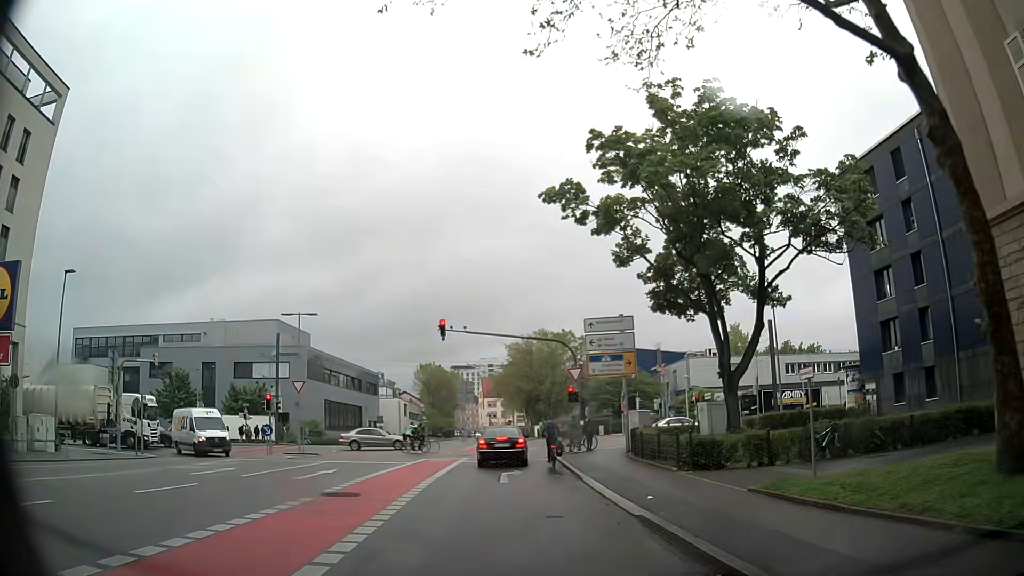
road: secondary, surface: asphalt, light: Day
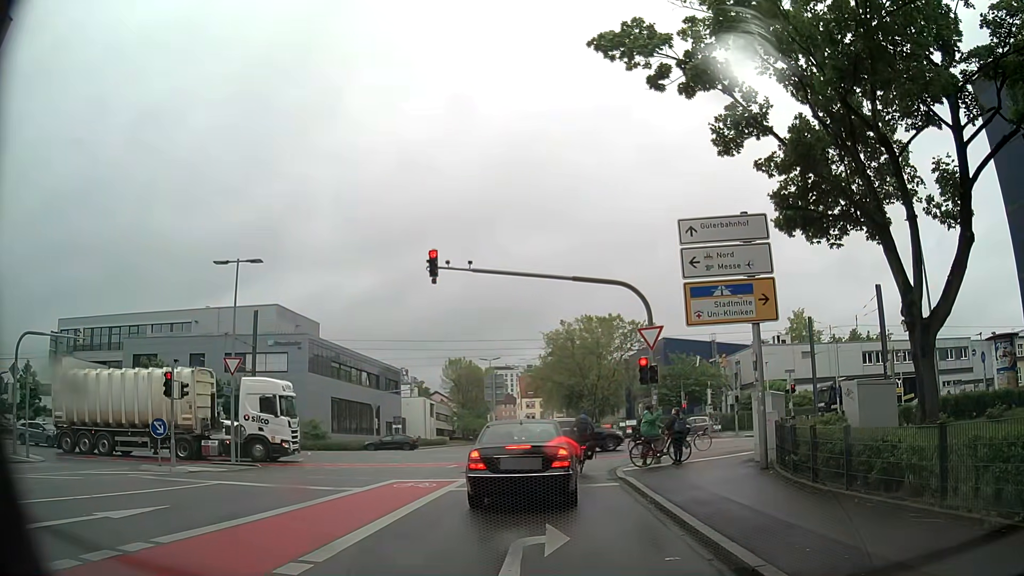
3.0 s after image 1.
(-0.7, +12.3) m; -6°
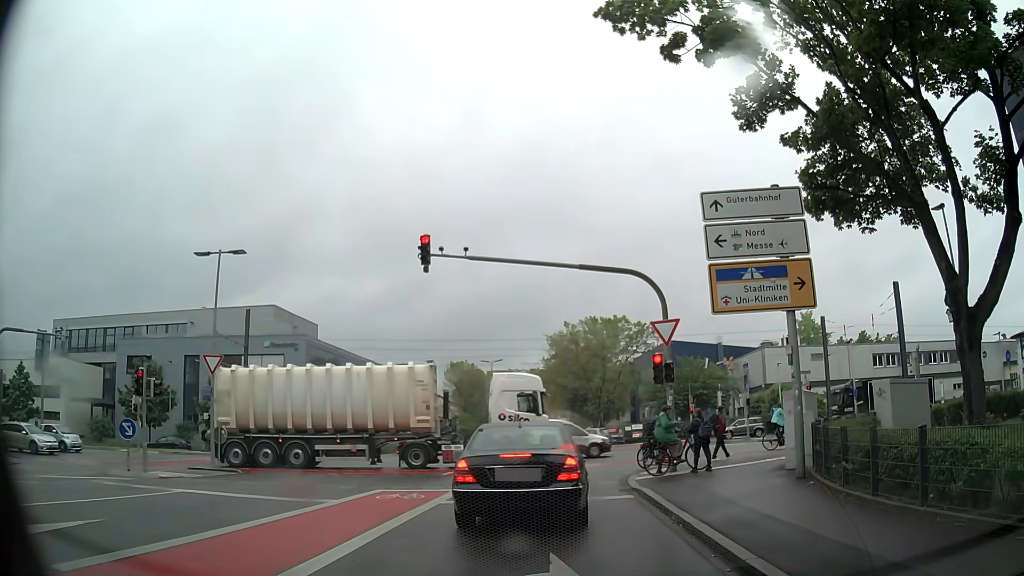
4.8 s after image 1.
(-0.1, +1.9) m; -2°
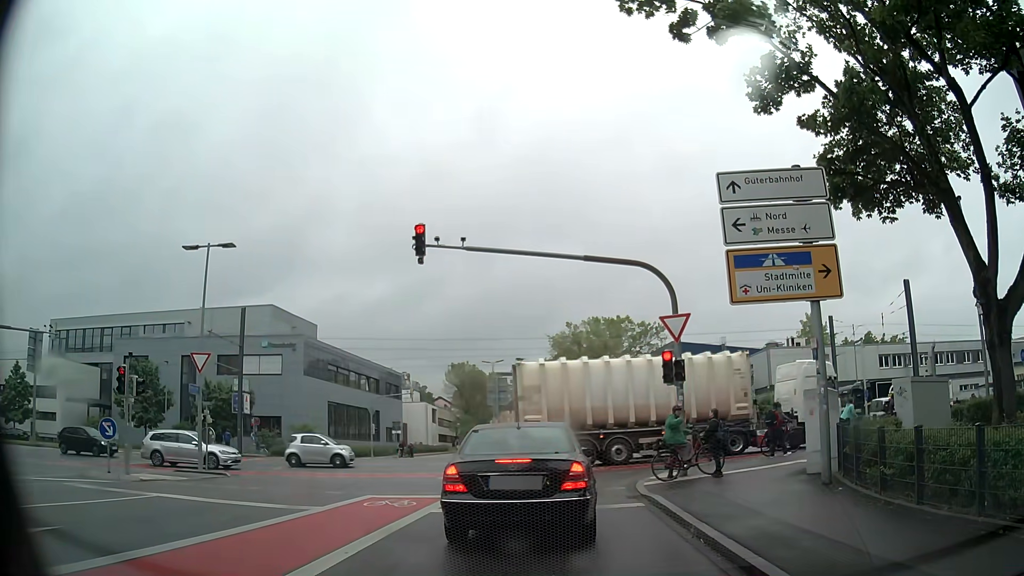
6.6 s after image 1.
(0.0, +1.1) m; 0°
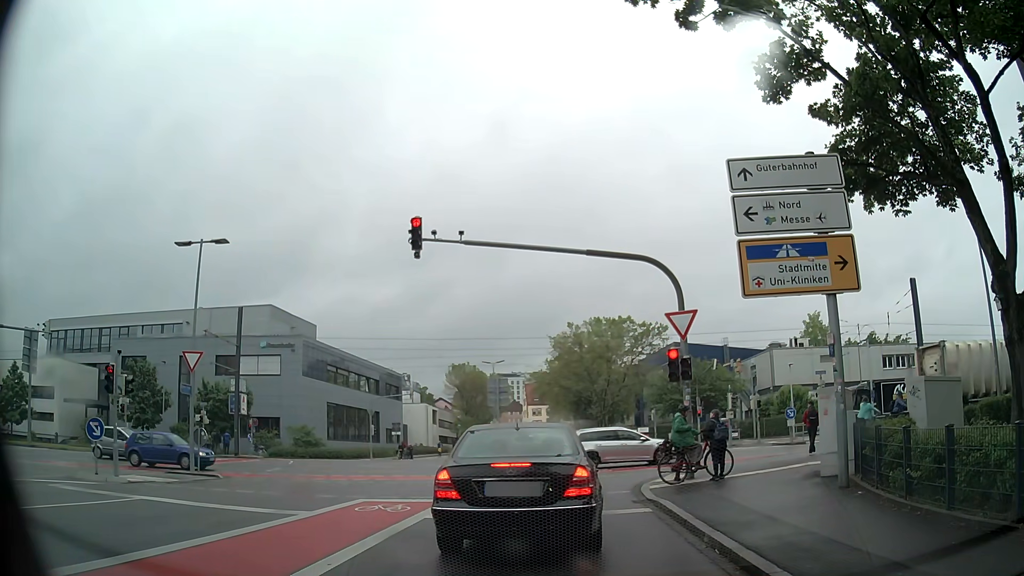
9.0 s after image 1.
(0.0, +0.7) m; 0°
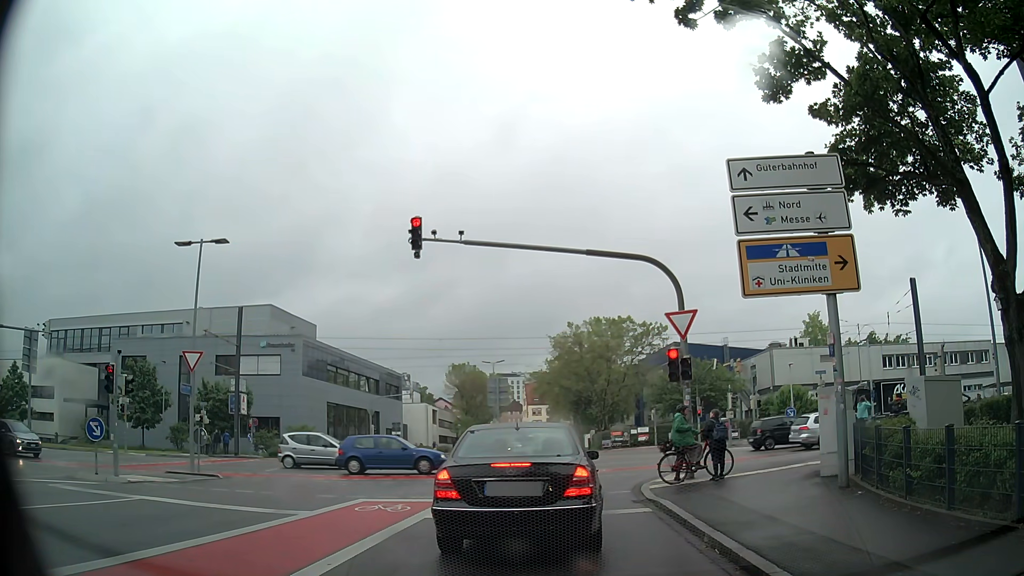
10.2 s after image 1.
(0.0, 0.0) m; 0°
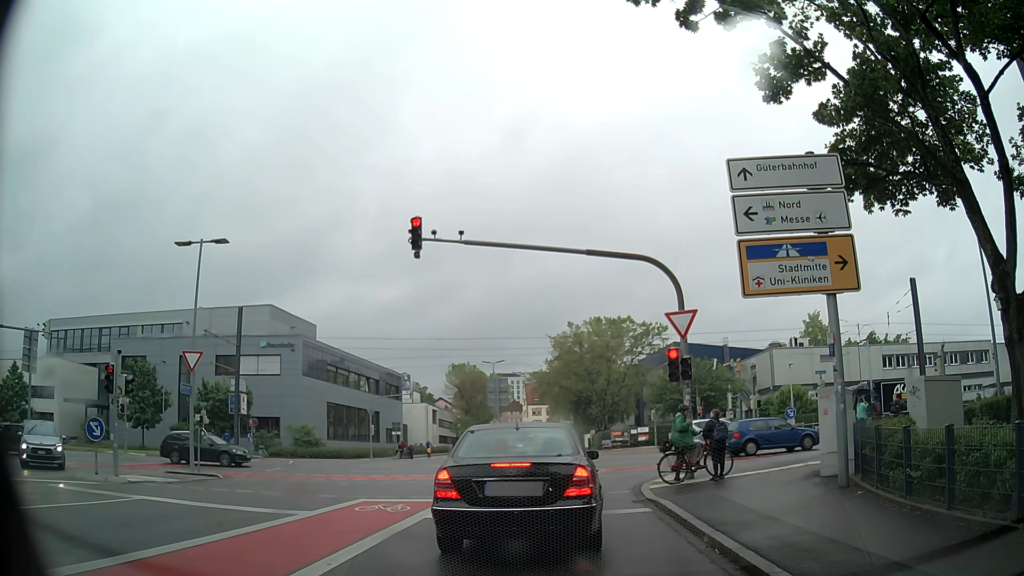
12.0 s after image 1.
(0.0, 0.0) m; 0°
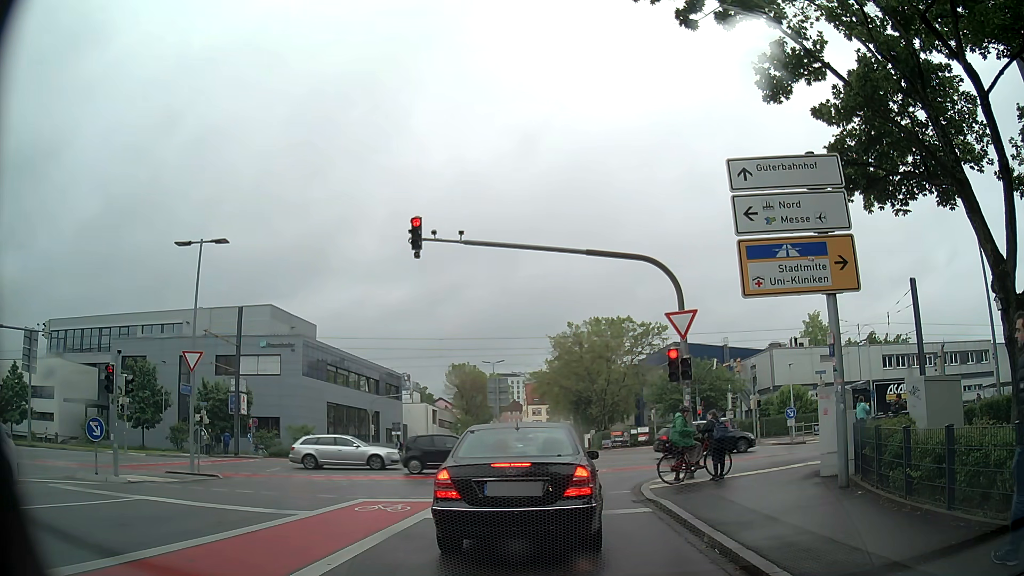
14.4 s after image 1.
(0.0, 0.0) m; 0°
